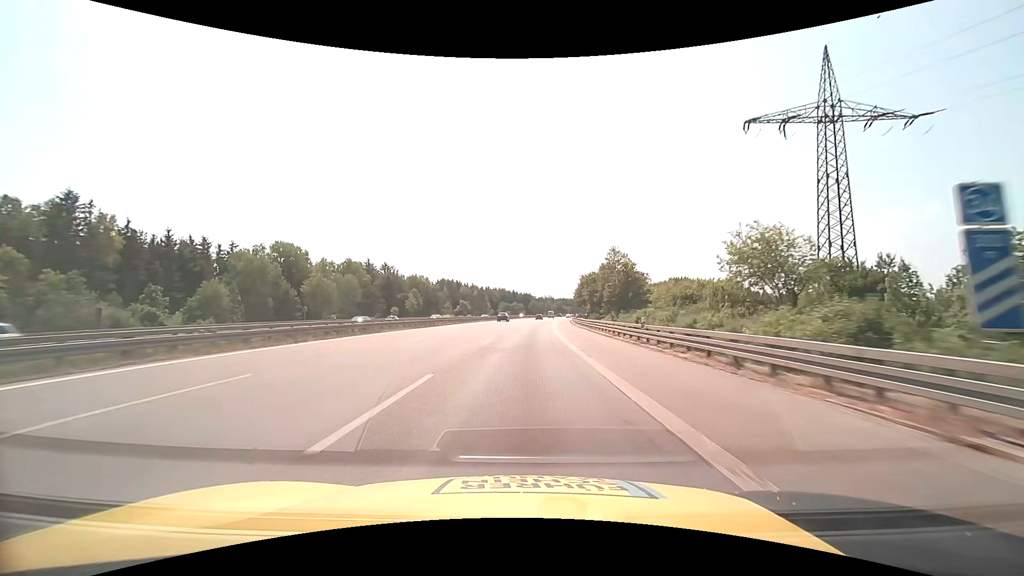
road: motorway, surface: asphalt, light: Day
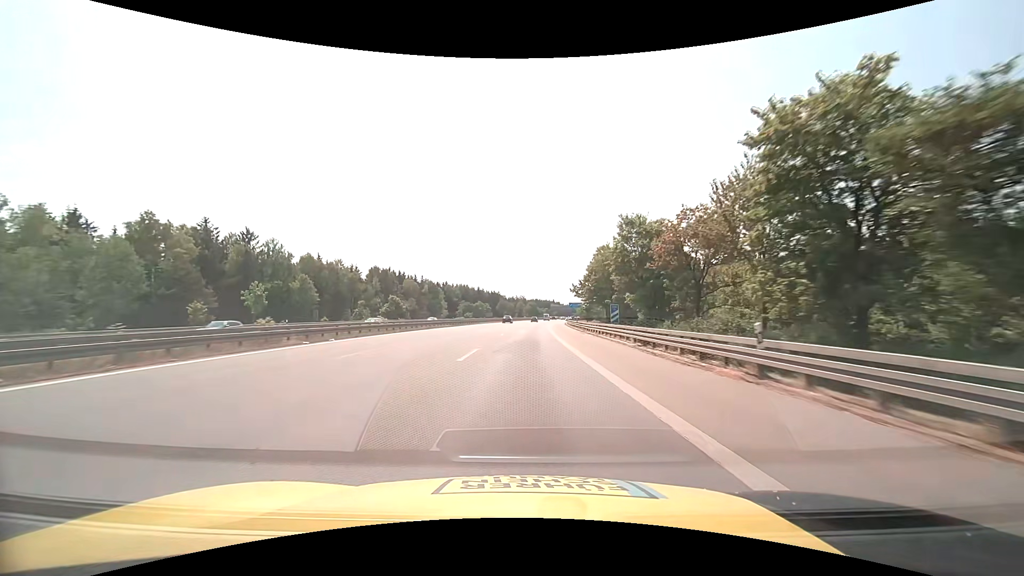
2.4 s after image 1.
(+1.7, +61.8) m; +3°
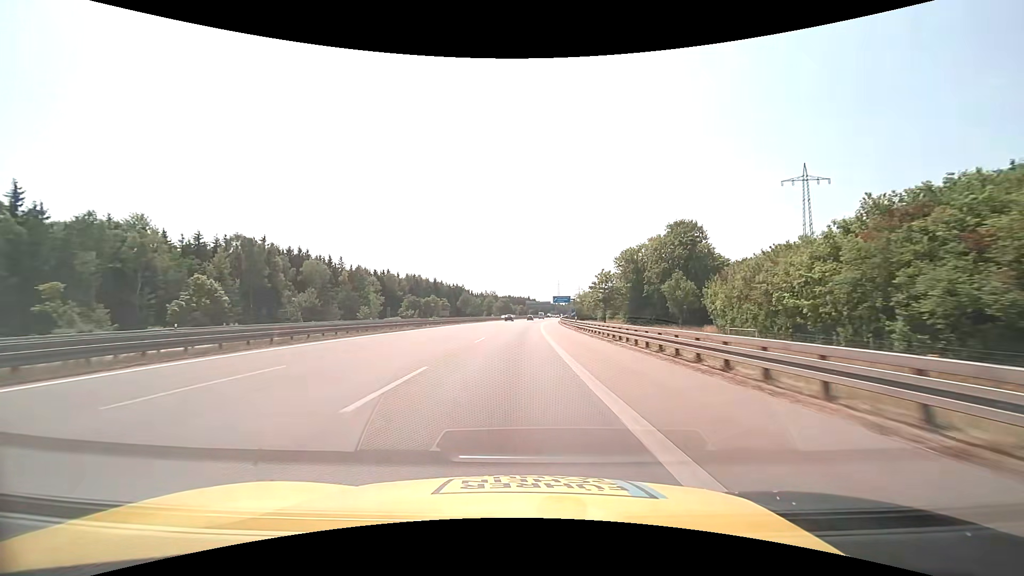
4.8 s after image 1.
(+1.8, +61.9) m; +3°
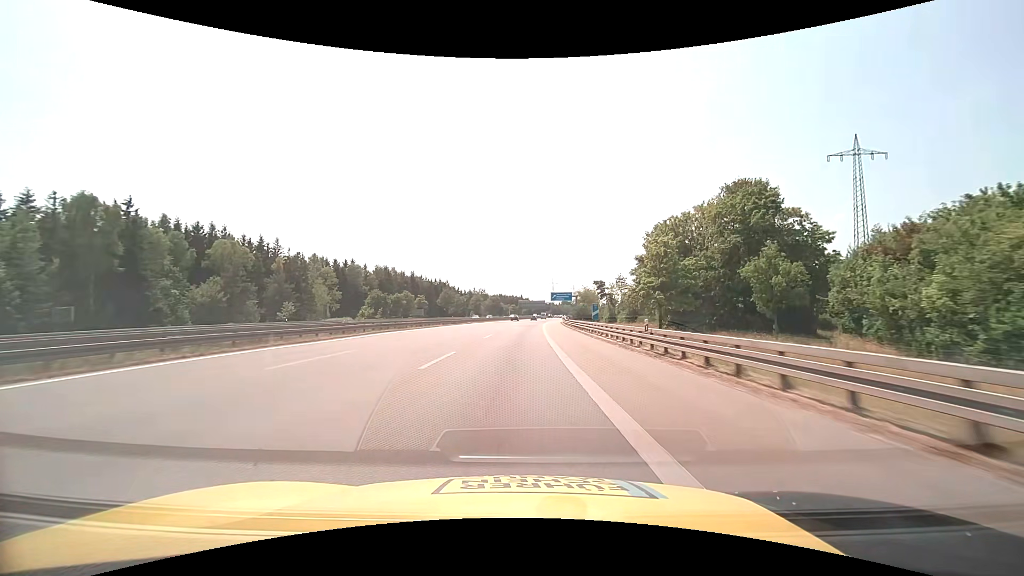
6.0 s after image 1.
(+0.3, +31.0) m; +1°
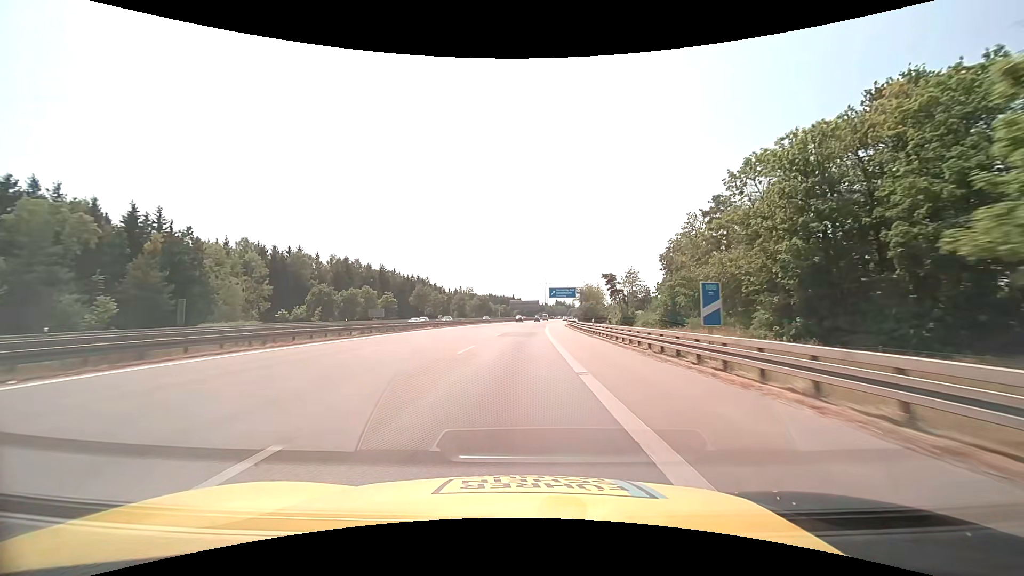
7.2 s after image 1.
(+0.2, +31.0) m; +1°
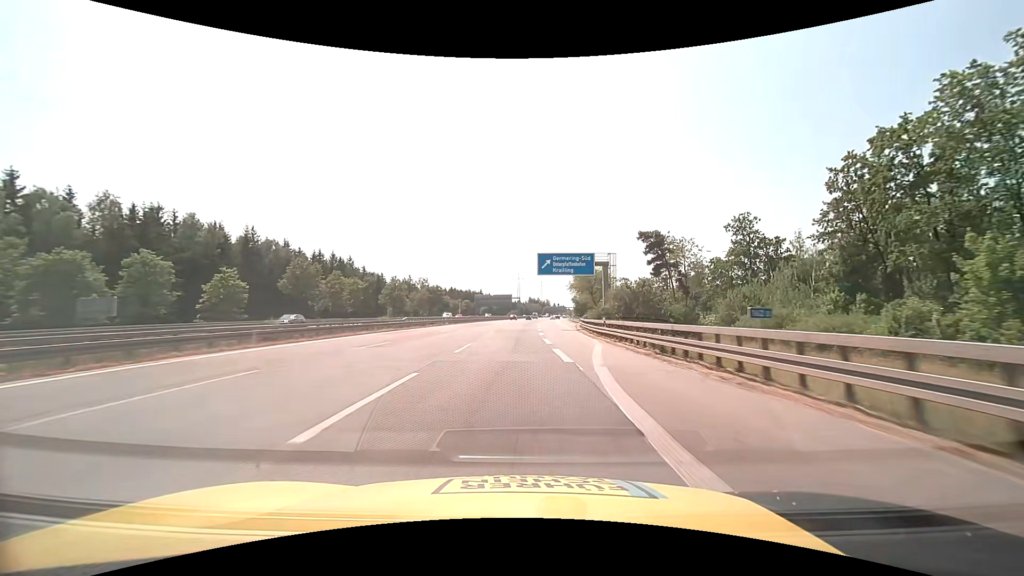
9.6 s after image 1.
(+1.3, +62.1) m; +3°
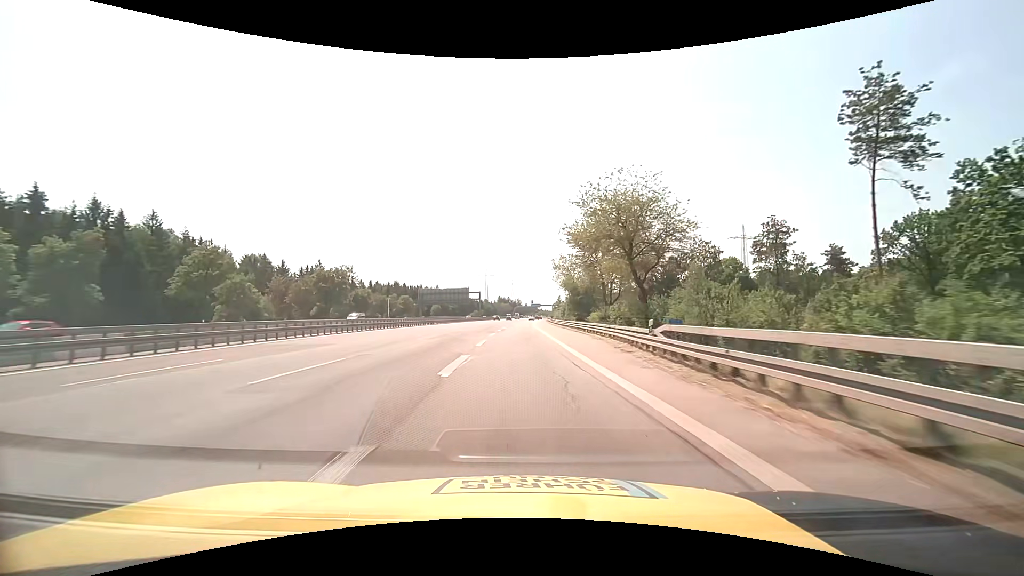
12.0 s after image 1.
(+3.6, +61.9) m; +3°
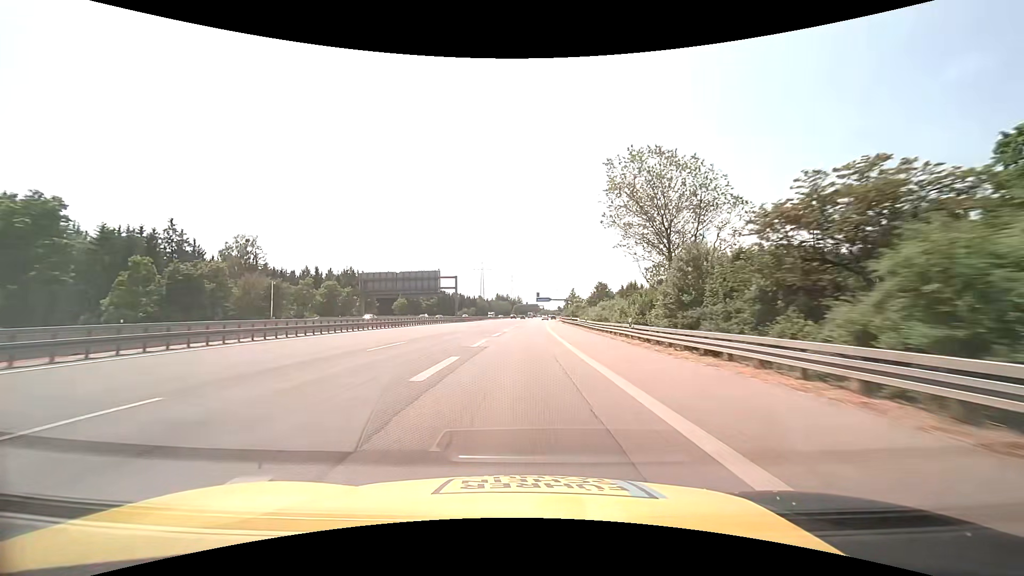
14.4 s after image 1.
(-0.3, +62.1) m; 0°
(0, +10) (0, +20) (0, +30) (0, +40) (+1, +50) (+1, +60) (+1, +70) (+2, +80) (+2, +90) (+3, +100) m
